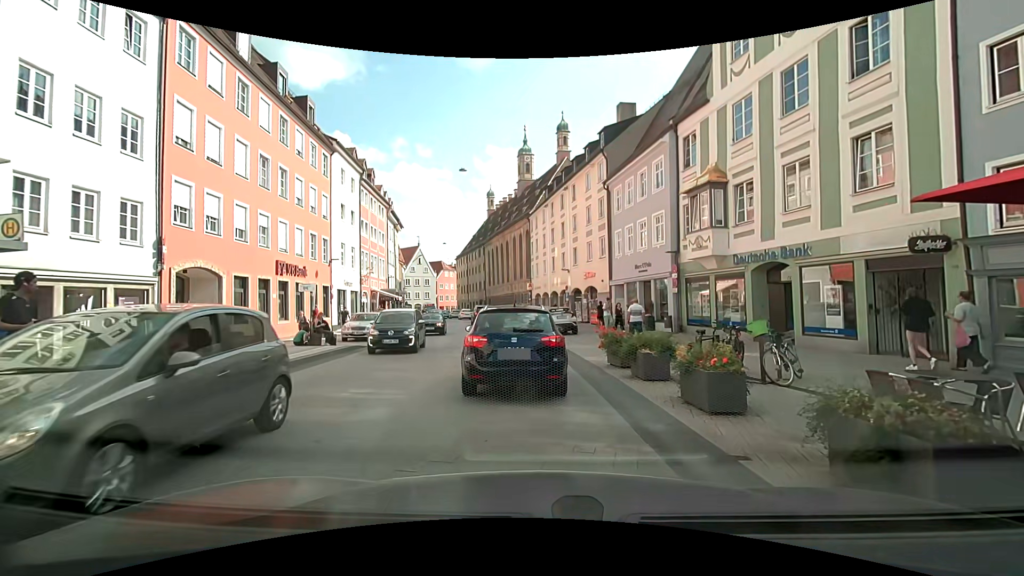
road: secondary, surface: asphalt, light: Day
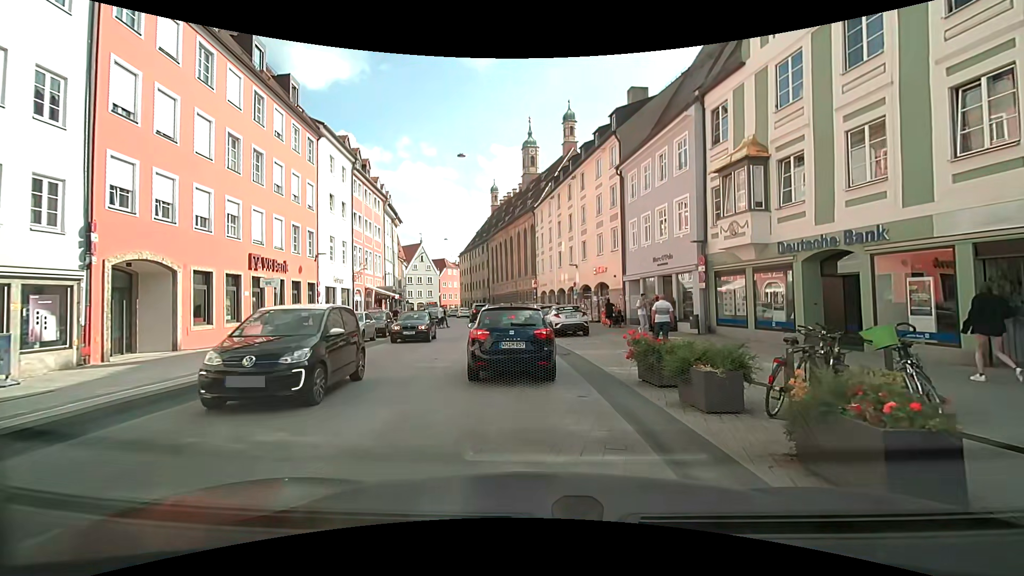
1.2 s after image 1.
(0.0, +3.1) m; +1°
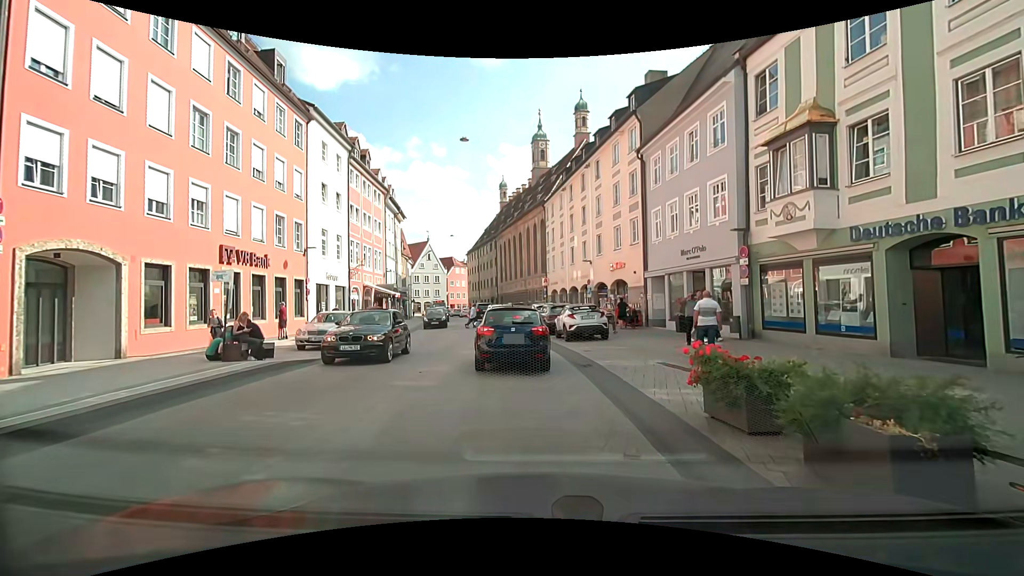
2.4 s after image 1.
(-0.1, +3.1) m; -3°
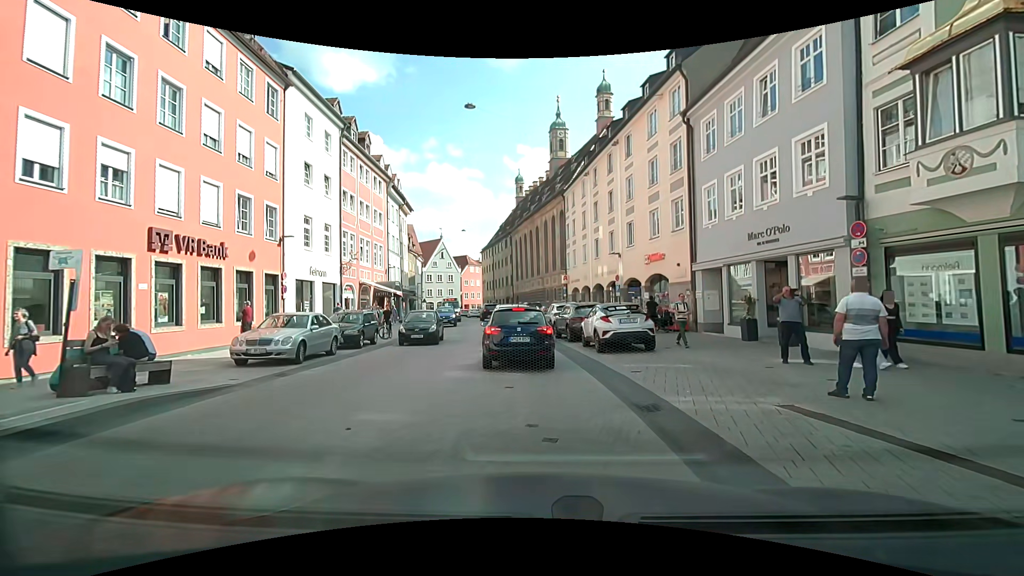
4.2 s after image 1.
(-0.1, +5.2) m; 0°
